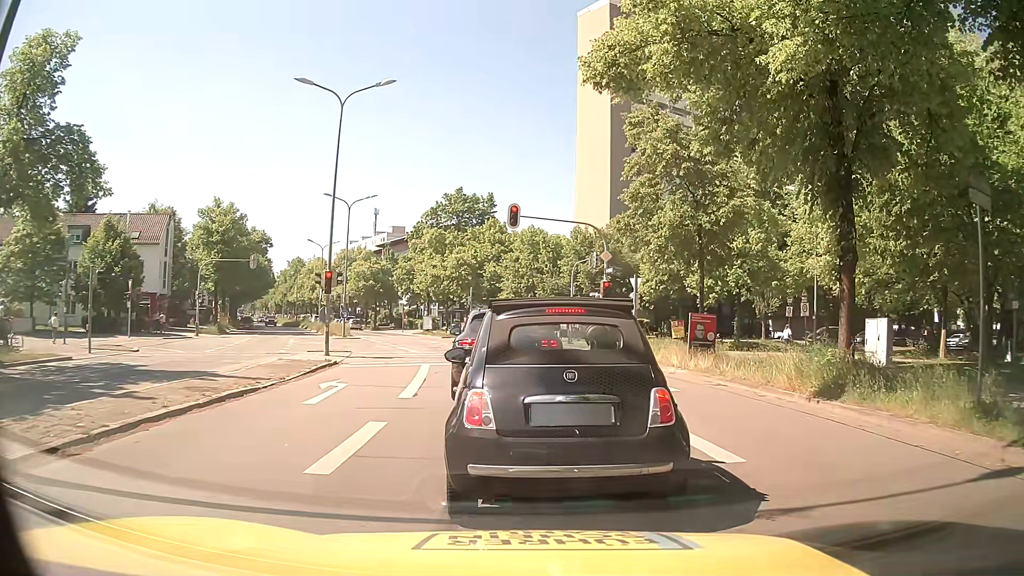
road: secondary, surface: asphalt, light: Day
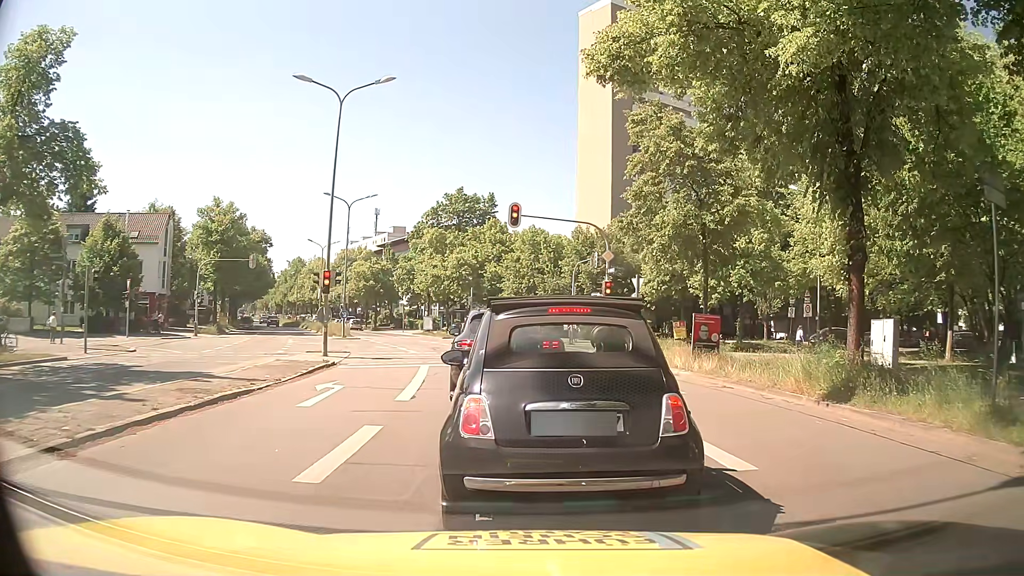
(0.0, +0.3) m; 0°
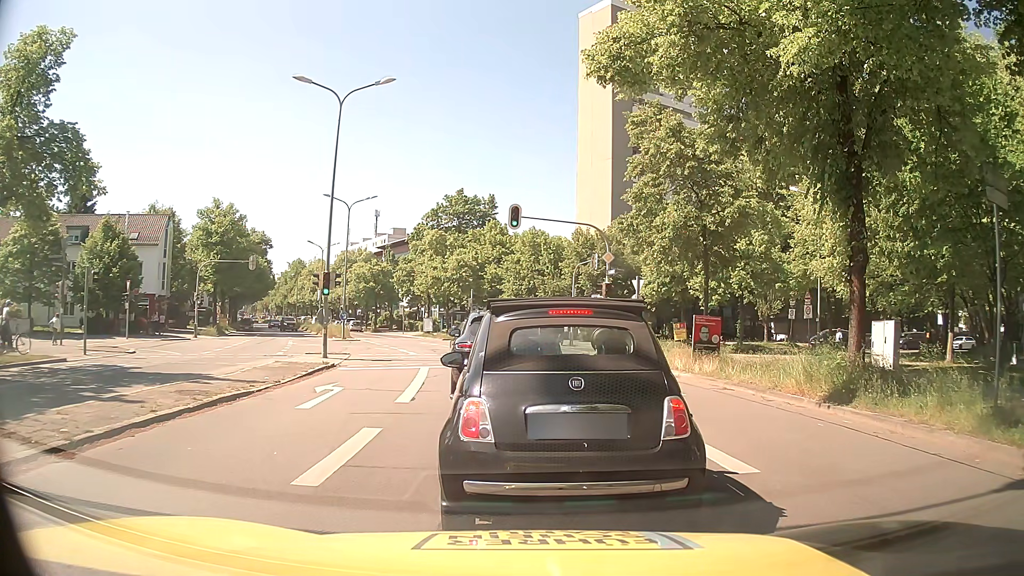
(0.0, +0.1) m; 0°
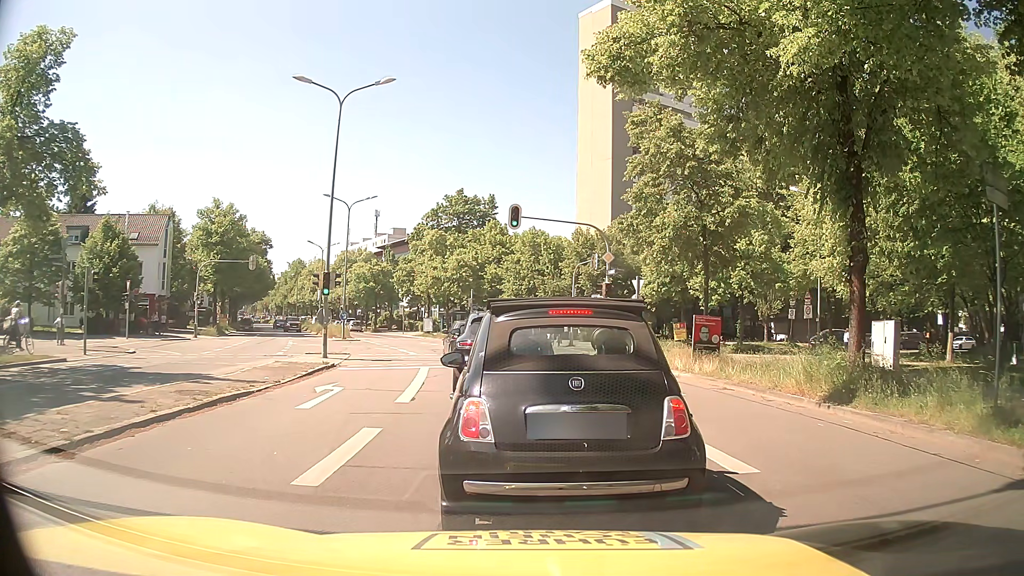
(0.0, 0.0) m; 0°
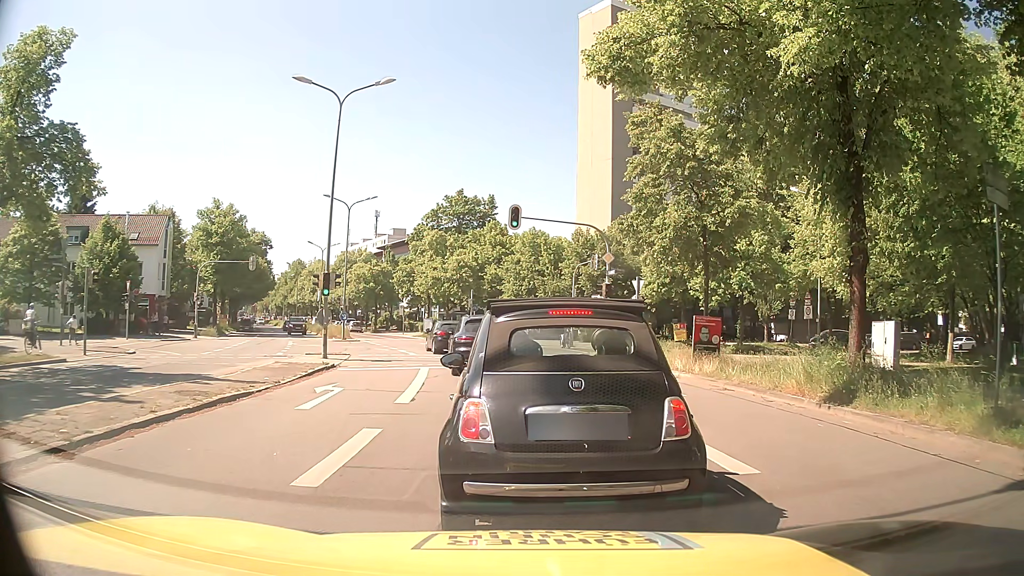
(0.0, 0.0) m; 0°
